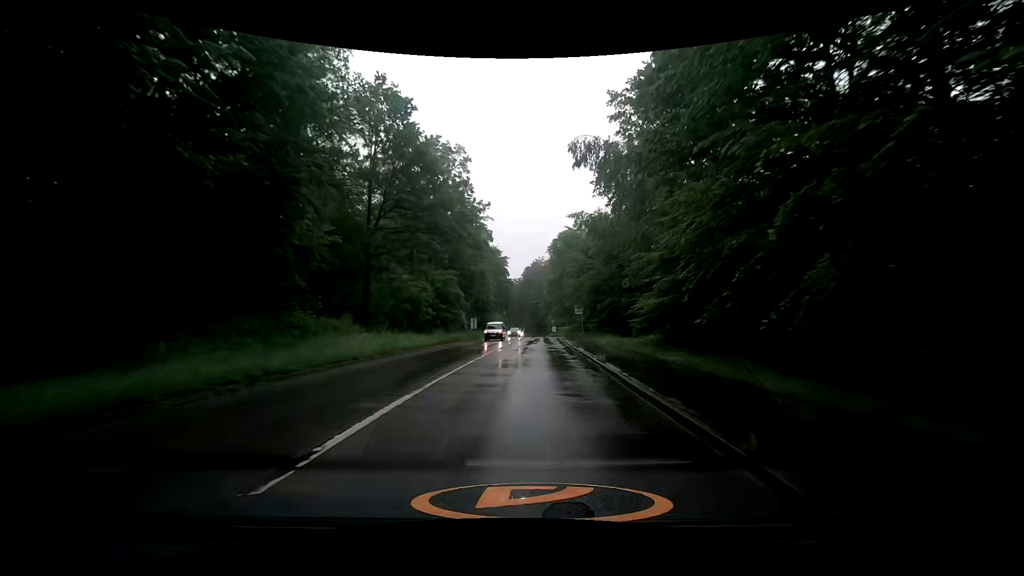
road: tertiary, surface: asphalt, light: Day
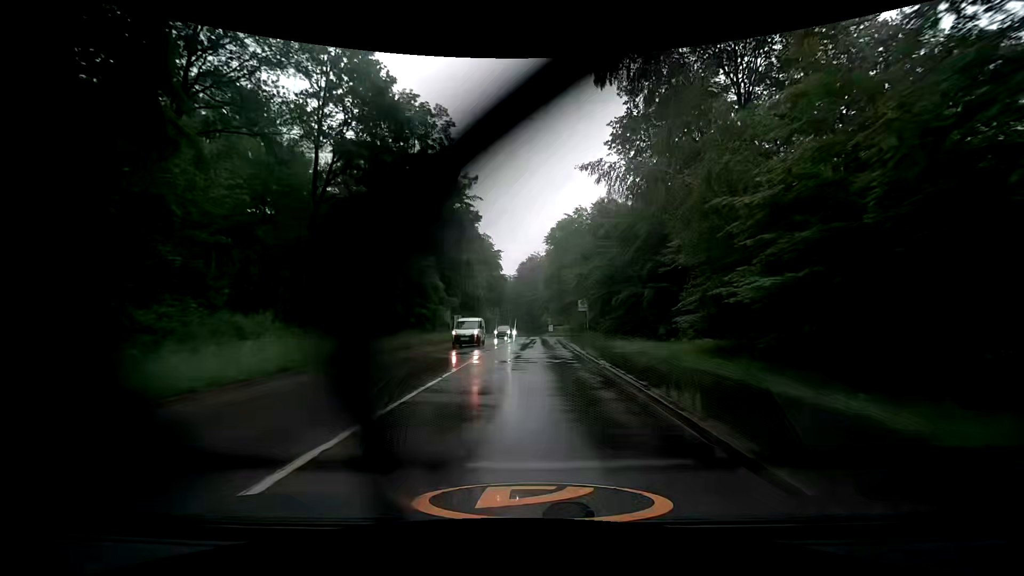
(+0.1, +8.6) m; +2°
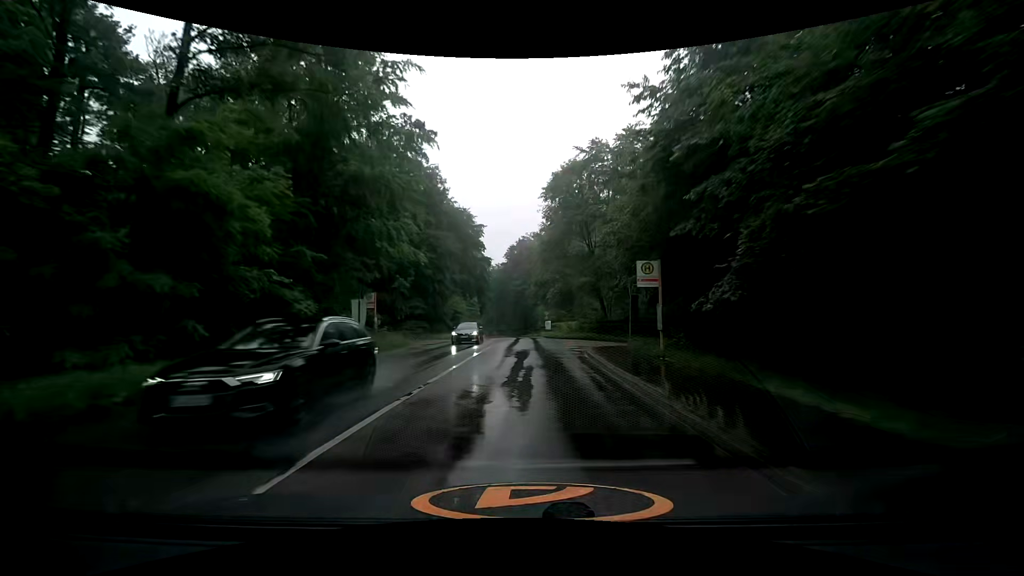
(+0.1, +25.9) m; 0°
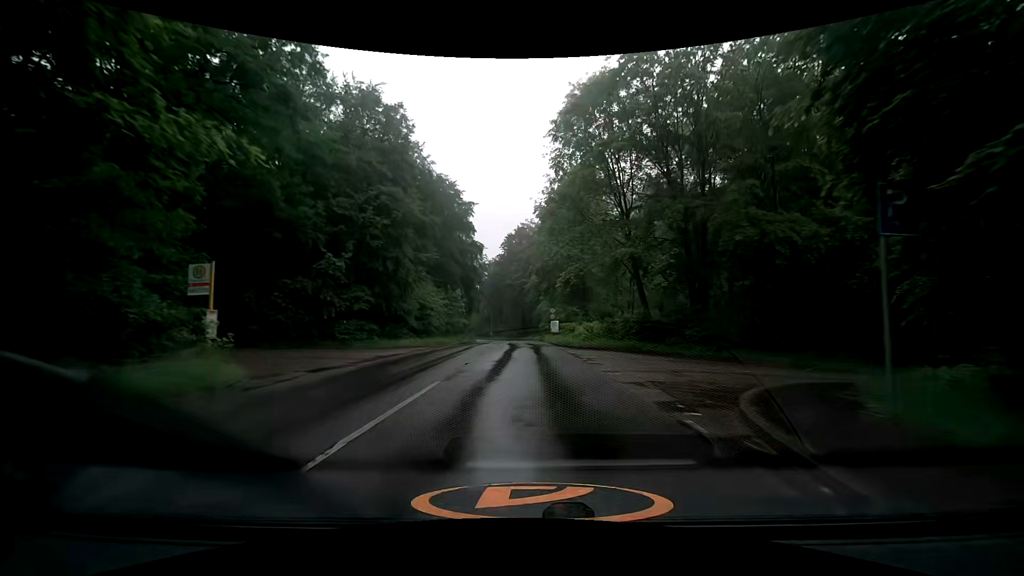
(0.0, +17.2) m; 0°
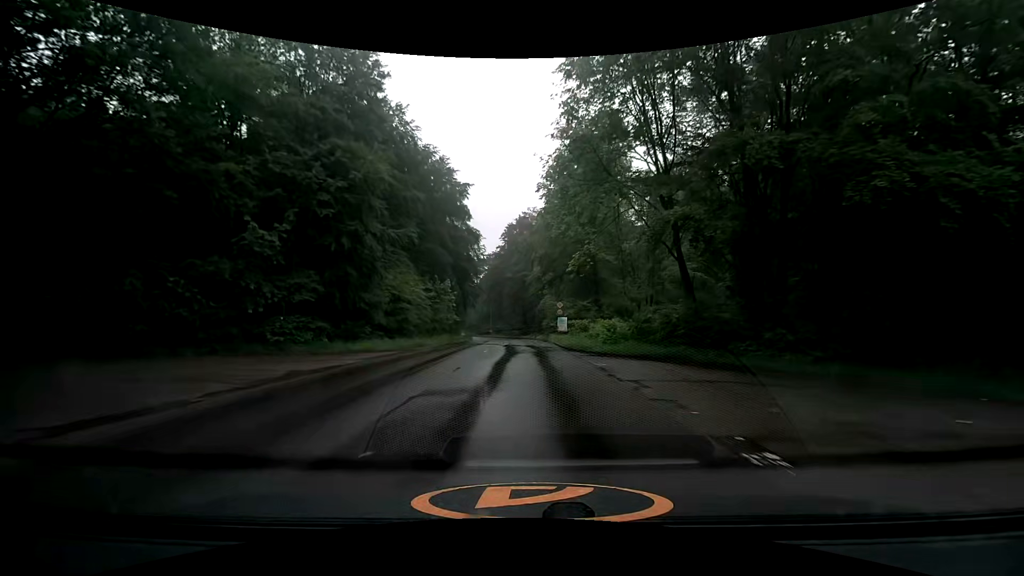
(0.0, +8.6) m; 0°
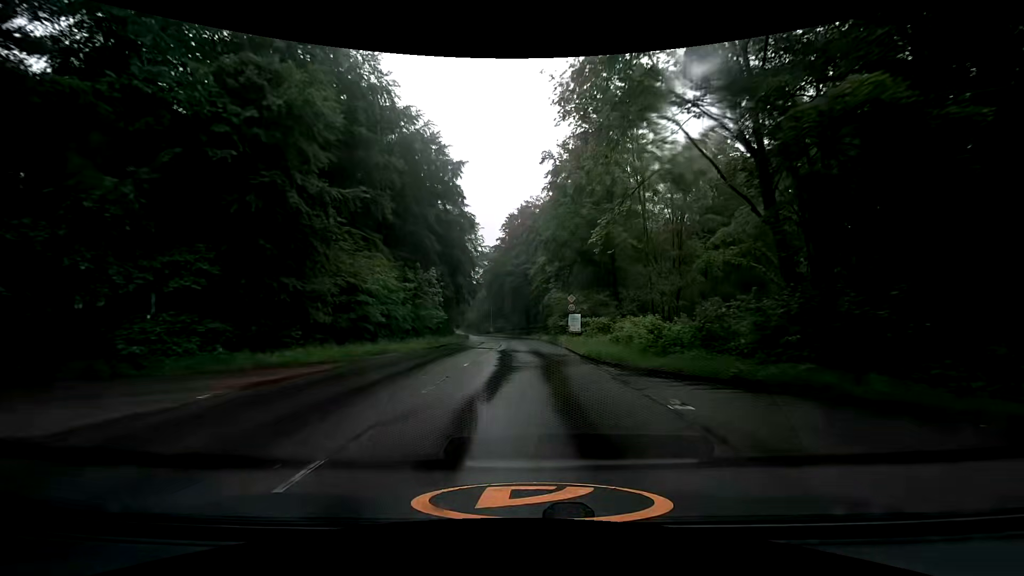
(-0.1, +8.6) m; -1°
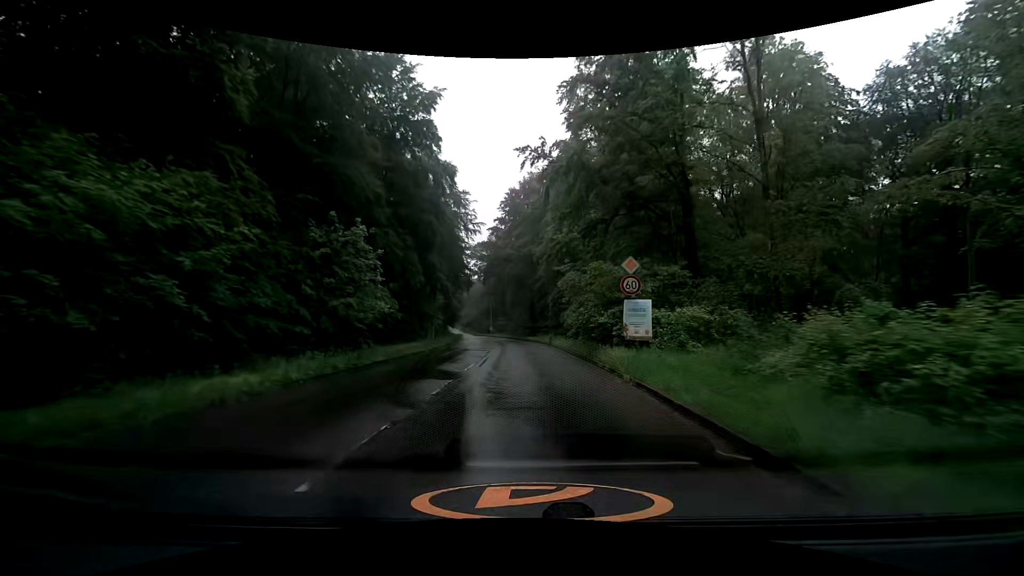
(0.0, +17.4) m; +1°
